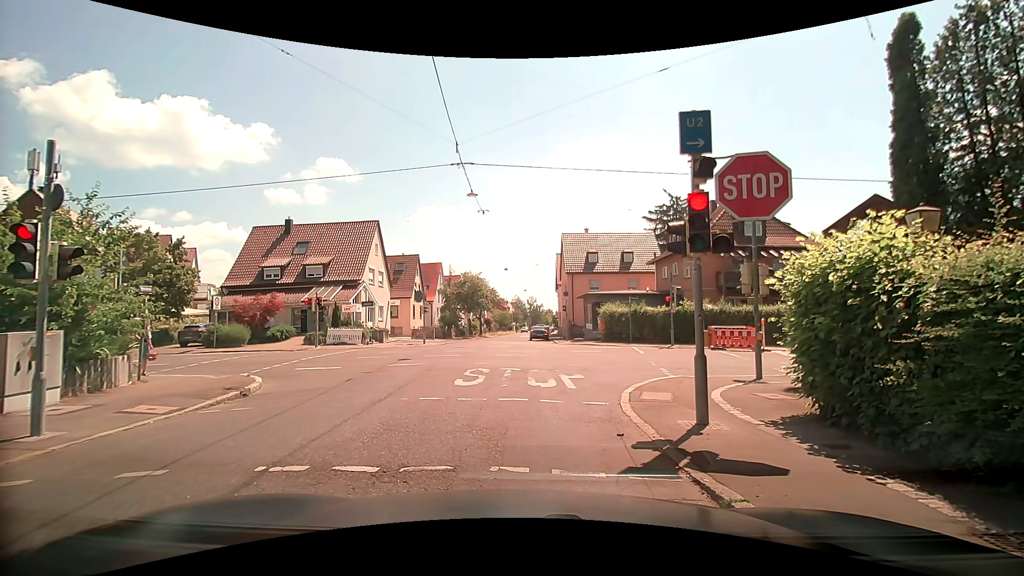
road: tertiary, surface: asphalt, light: Day
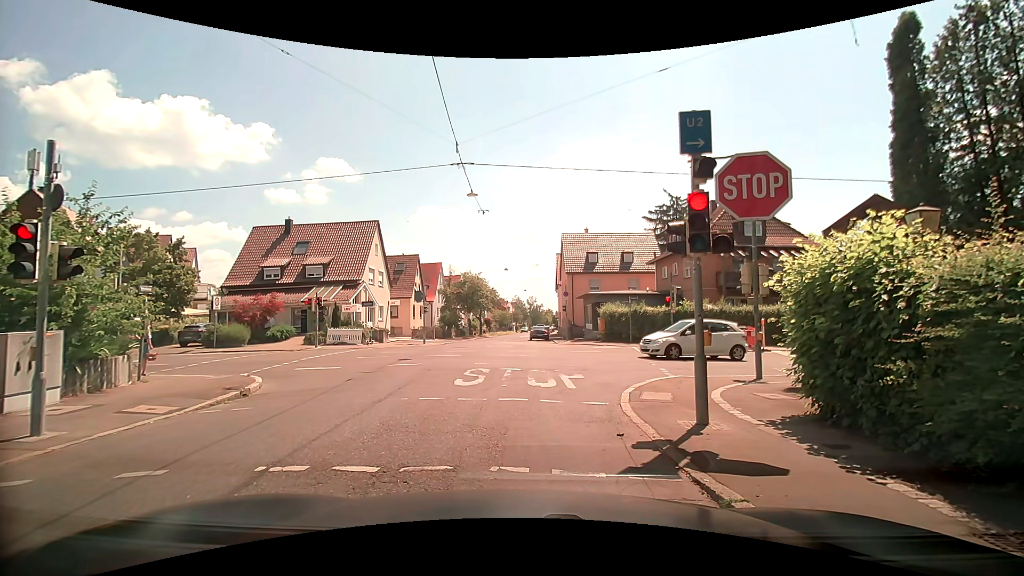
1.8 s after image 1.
(0.0, 0.0) m; 0°
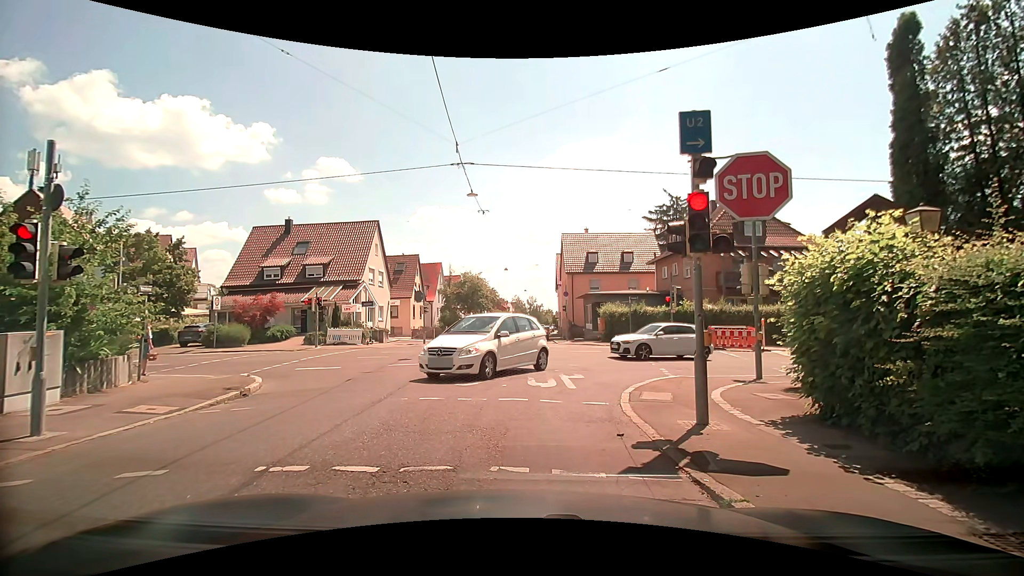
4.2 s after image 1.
(0.0, 0.0) m; 0°
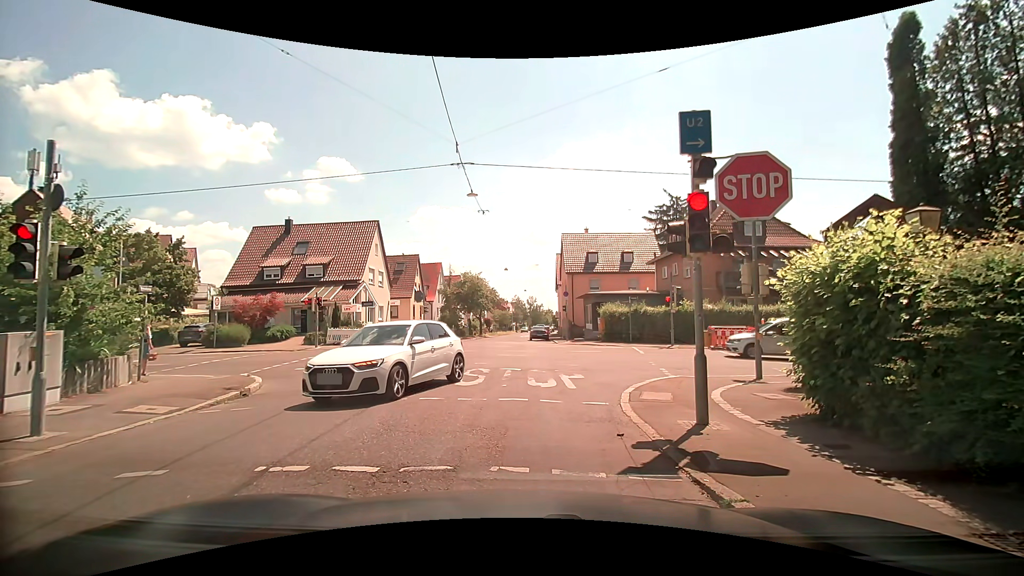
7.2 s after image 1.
(0.0, 0.0) m; 0°
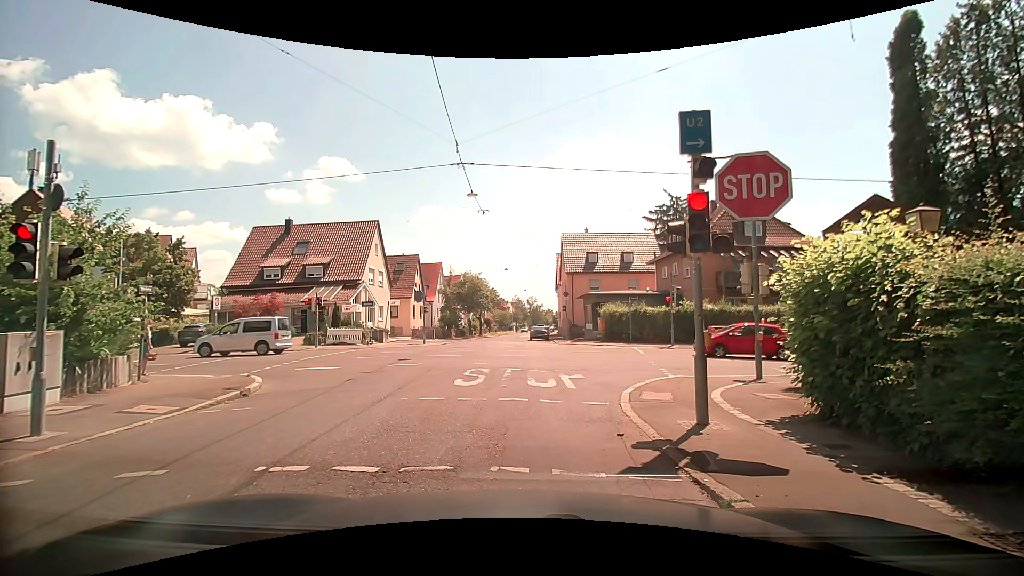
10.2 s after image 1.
(0.0, 0.0) m; 0°
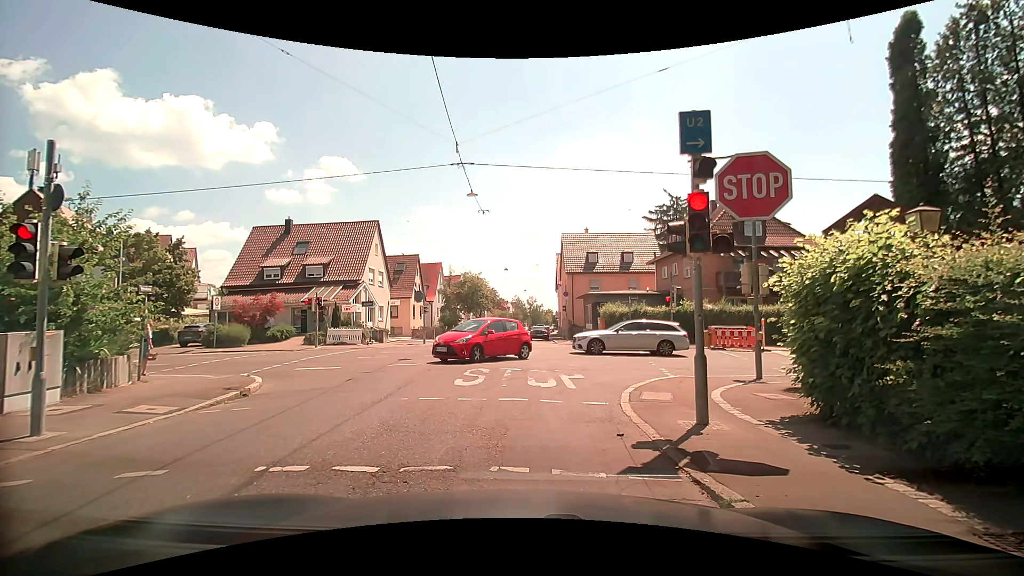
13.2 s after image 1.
(0.0, 0.0) m; 0°
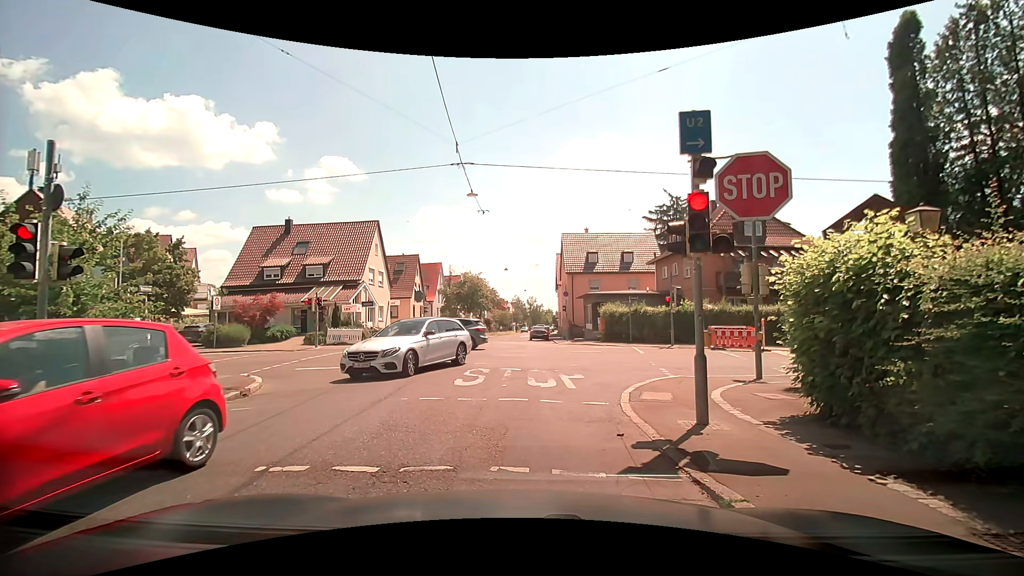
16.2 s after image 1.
(0.0, 0.0) m; 0°
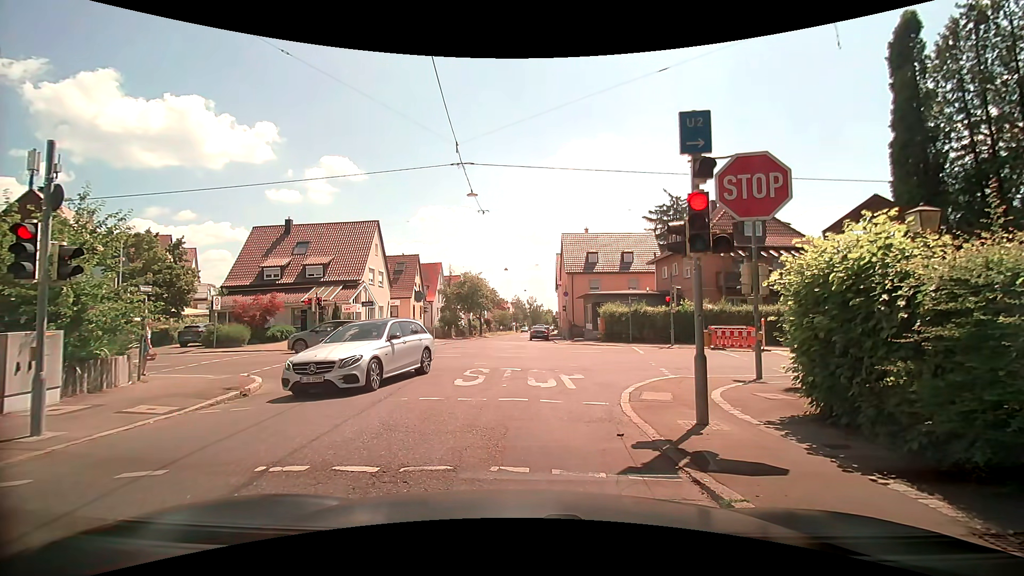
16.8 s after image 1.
(0.0, 0.0) m; 0°
